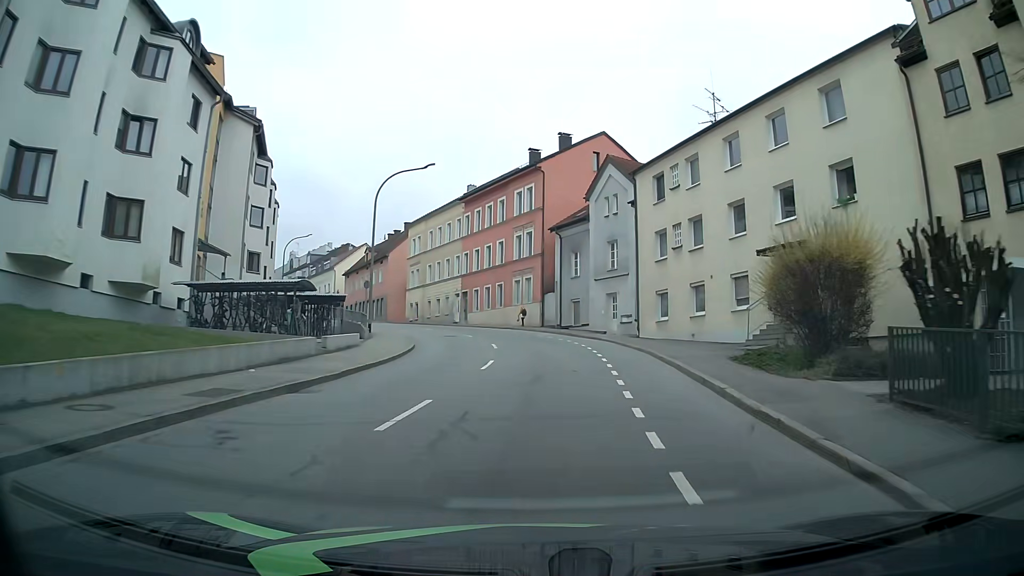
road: tertiary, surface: asphalt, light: Day
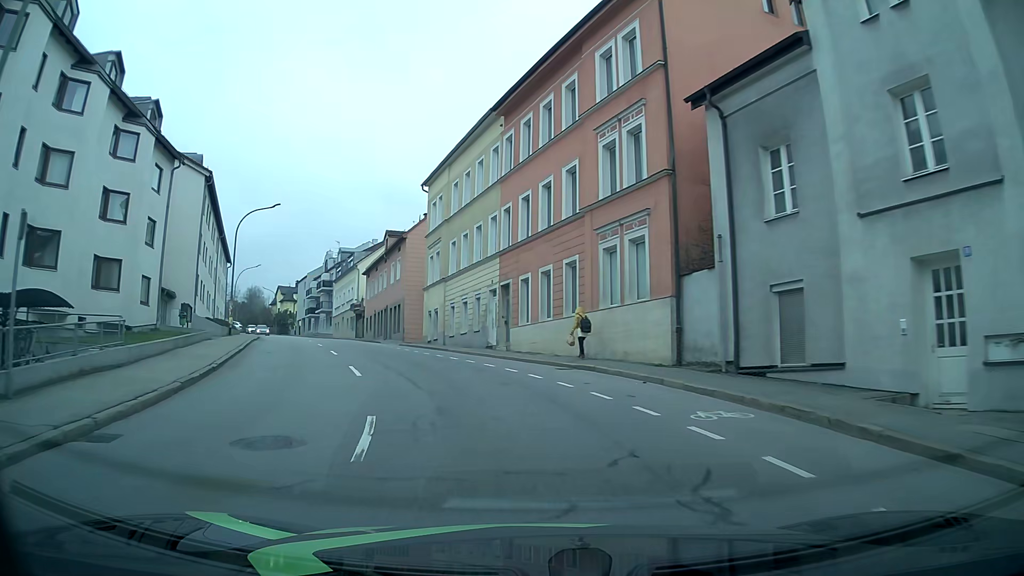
(-0.1, +29.0) m; -7°
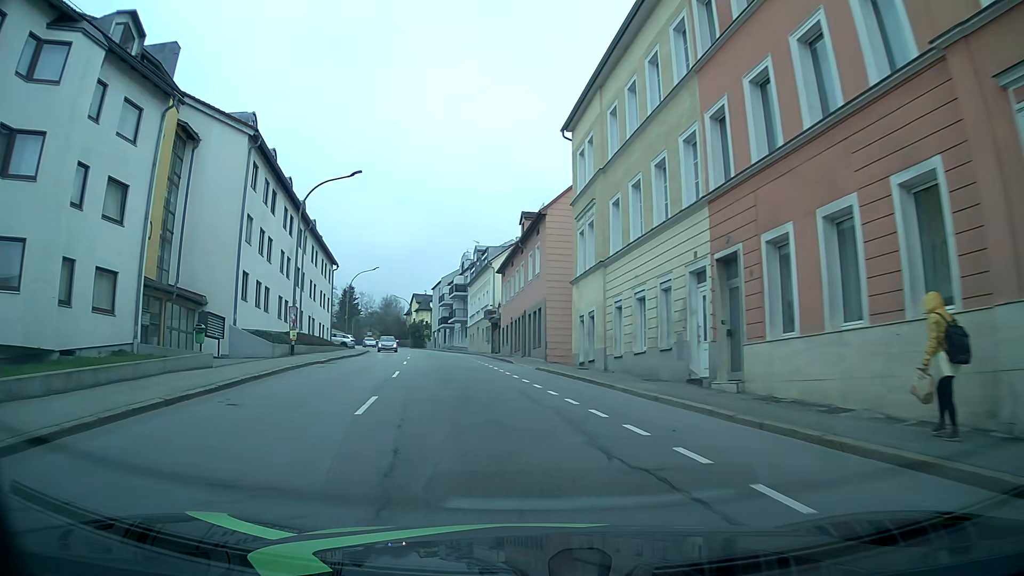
(-1.7, +14.2) m; -13°
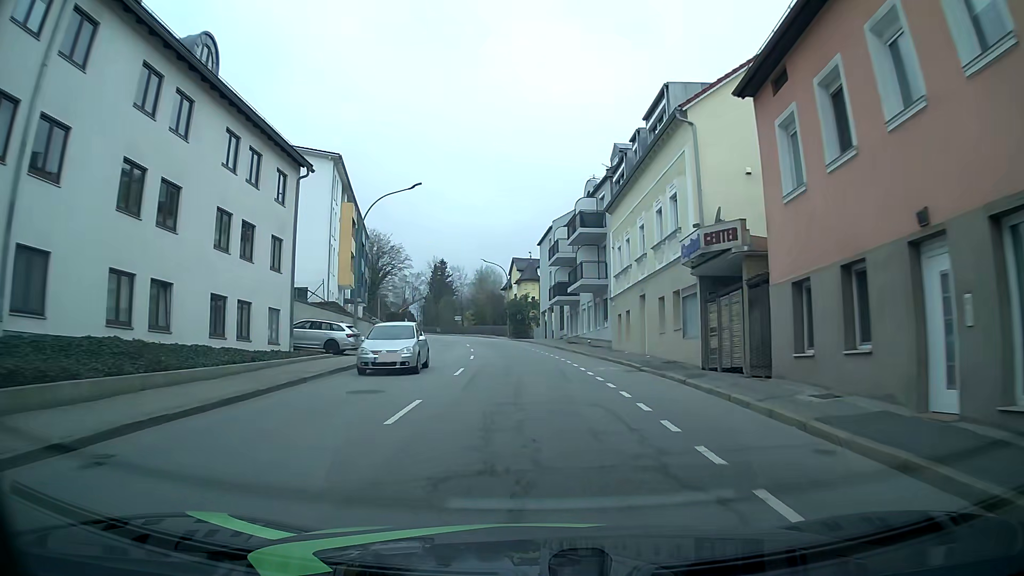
(-5.6, +37.8) m; -11°
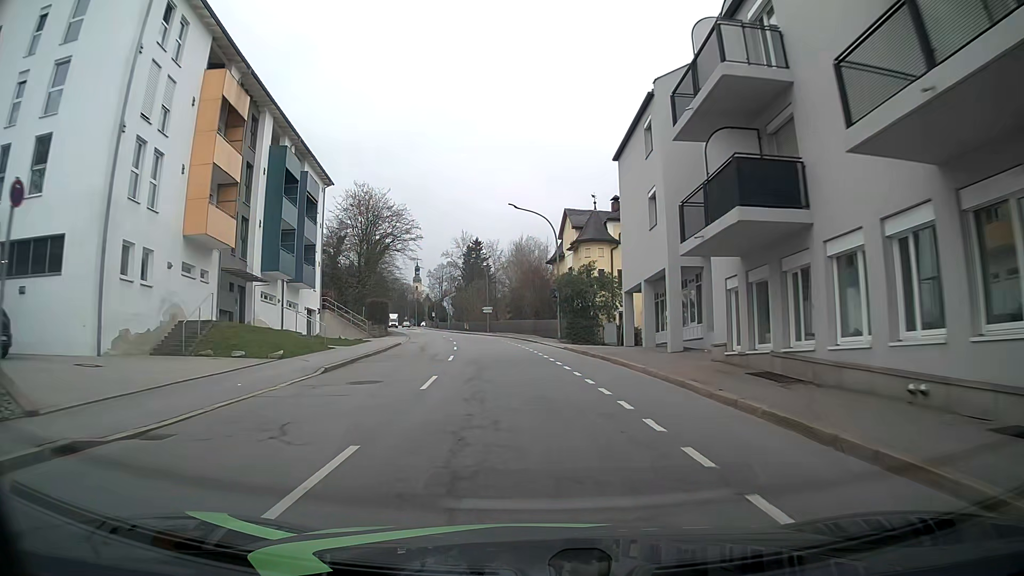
(-1.0, +32.1) m; -4°
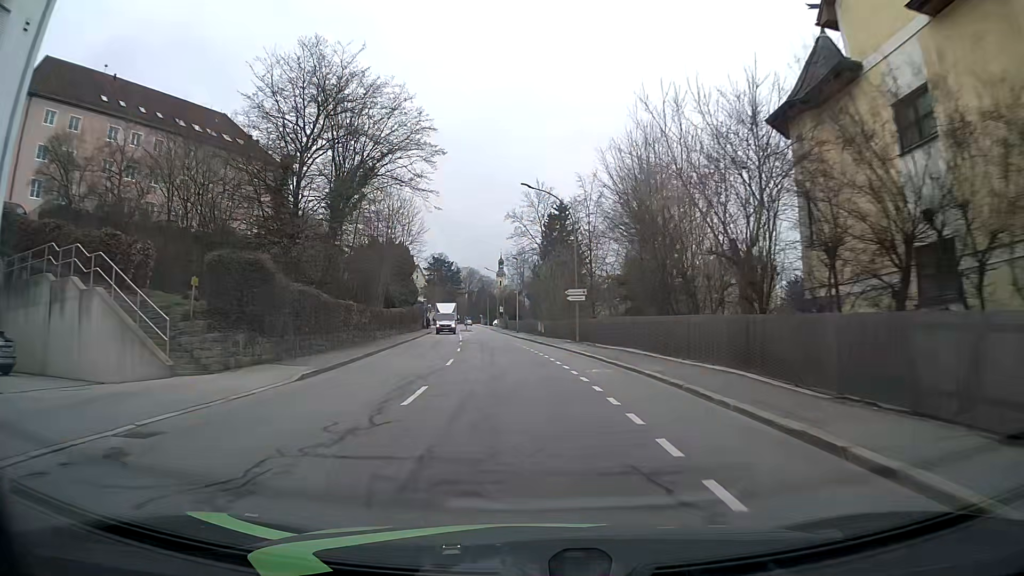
(-2.8, +39.3) m; -8°
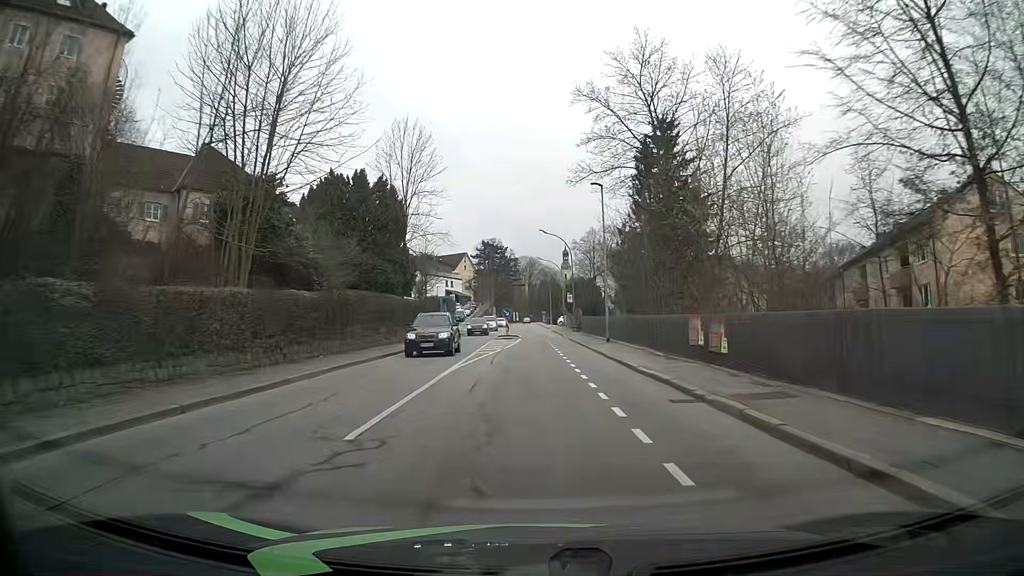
(-1.9, +39.1) m; -5°
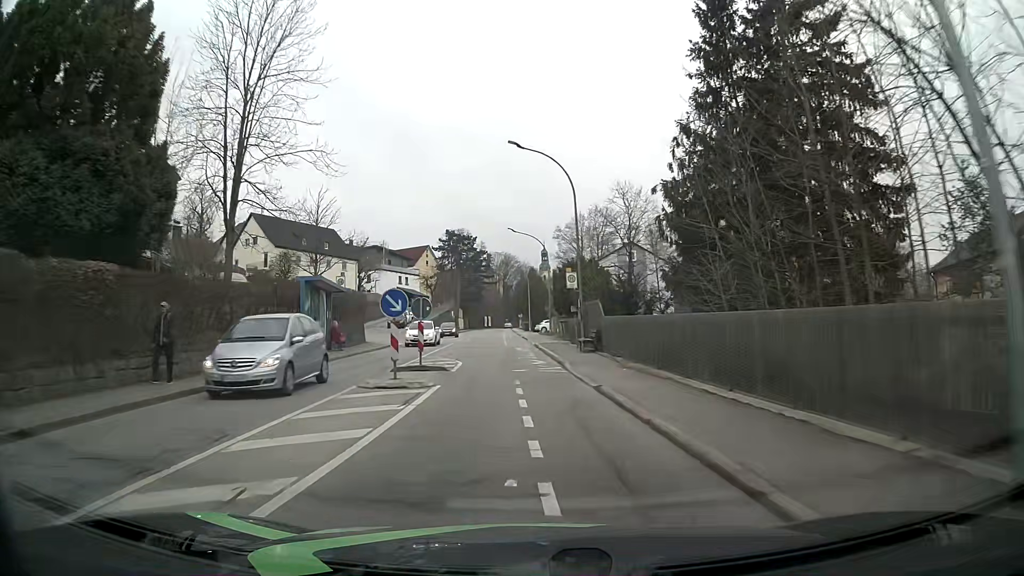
(+0.5, +30.8) m; +2°
(0, +10) (-1, +20) (-2, +30) (-3, +40) (-4, +50) (-5, +60) (-5, +70) (-6, +80) (-7, +90) (-7, +100) m
